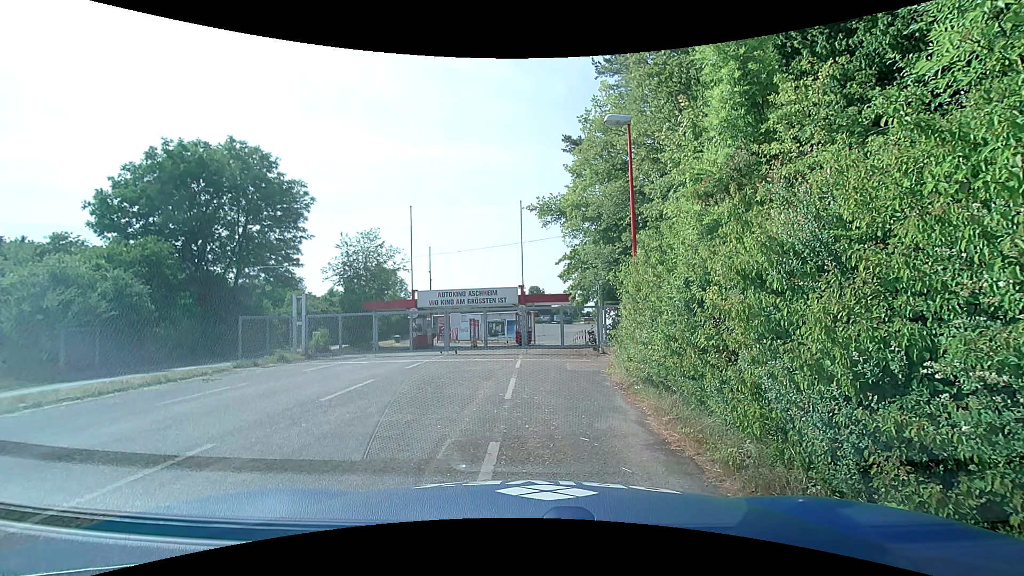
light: Day
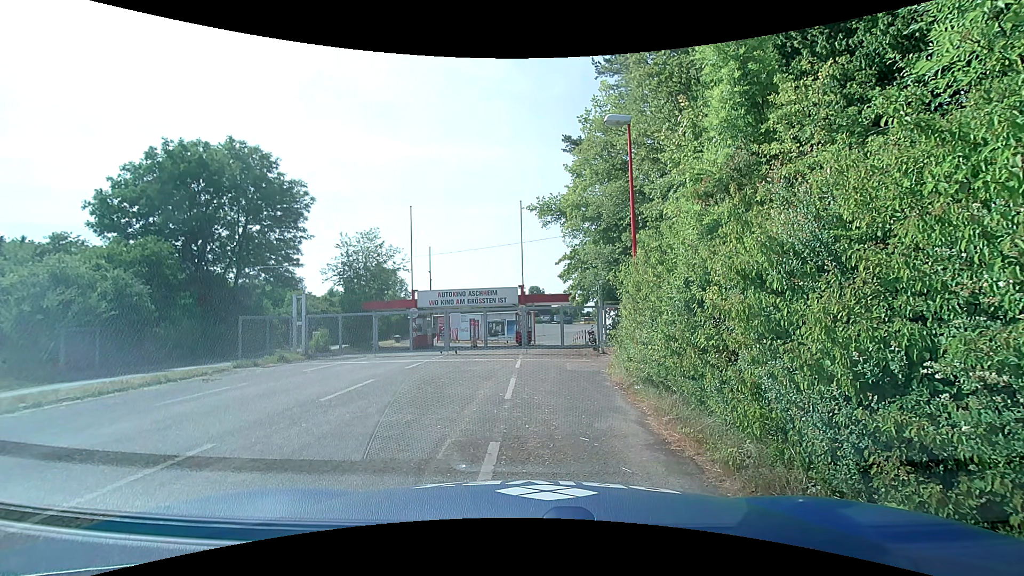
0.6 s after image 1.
(0.0, 0.0) m; 0°
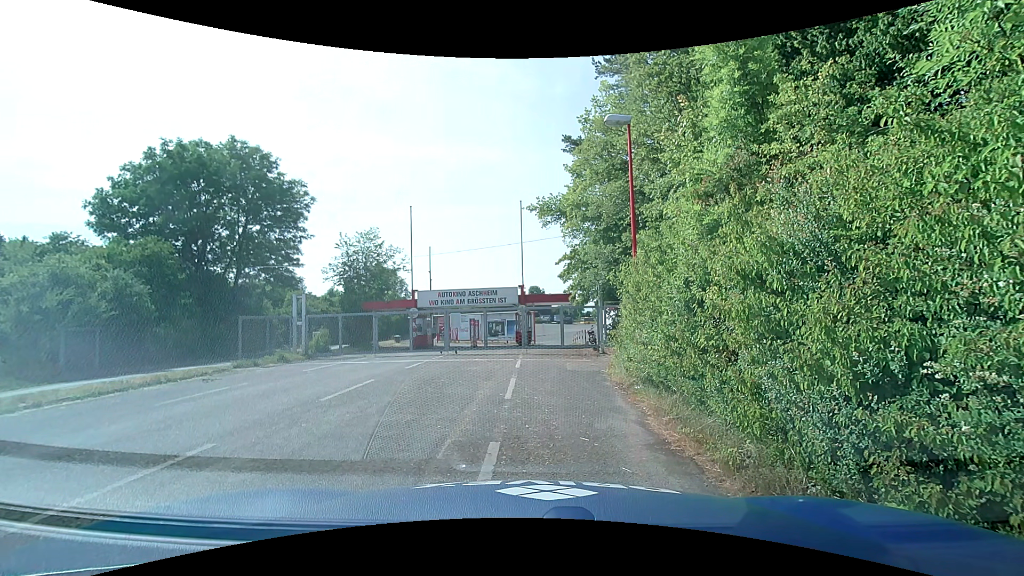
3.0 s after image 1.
(0.0, 0.0) m; 0°
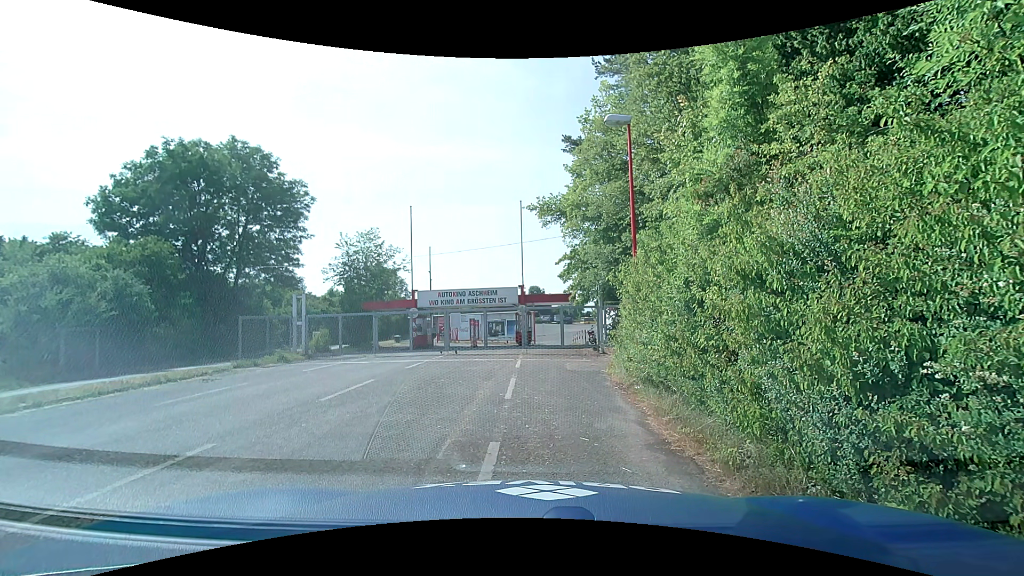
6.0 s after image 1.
(0.0, 0.0) m; 0°
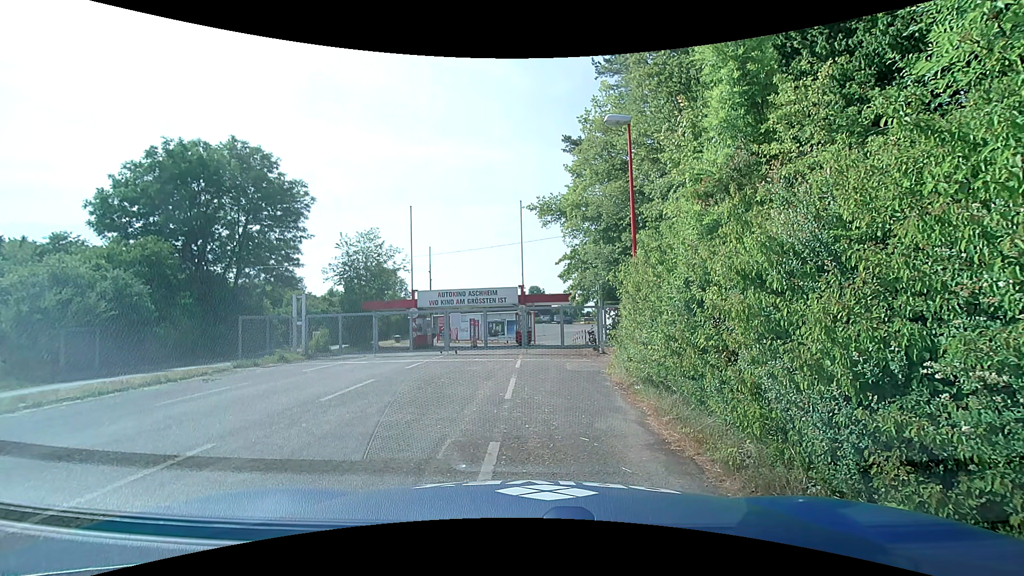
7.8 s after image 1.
(0.0, 0.0) m; 0°
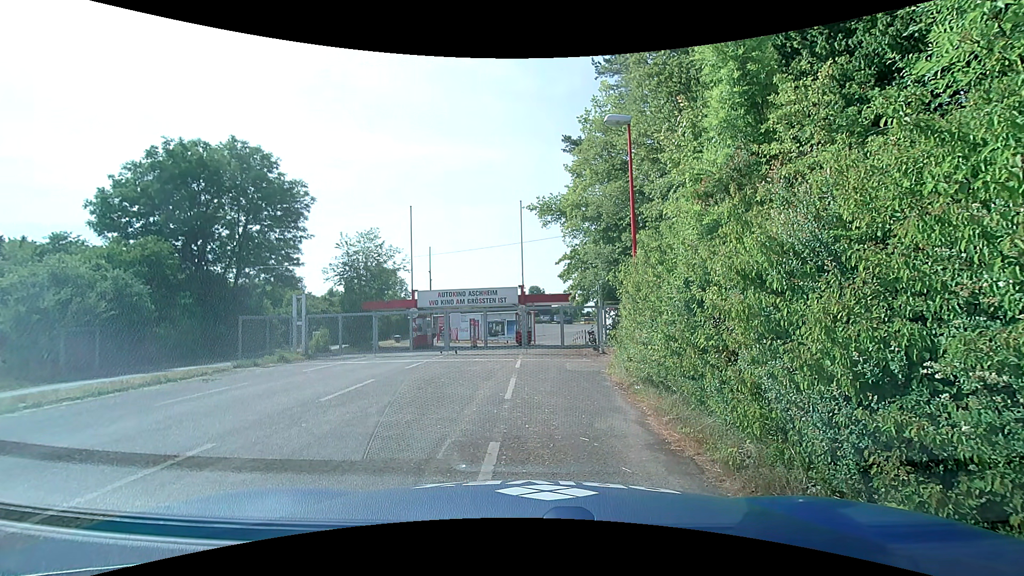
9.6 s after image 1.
(0.0, 0.0) m; 0°
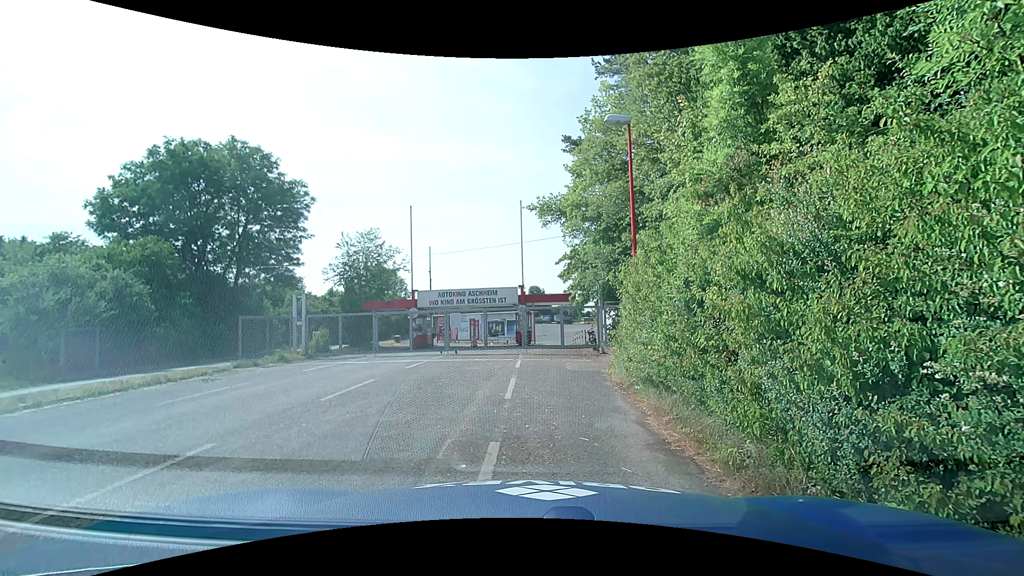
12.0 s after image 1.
(0.0, 0.0) m; 0°
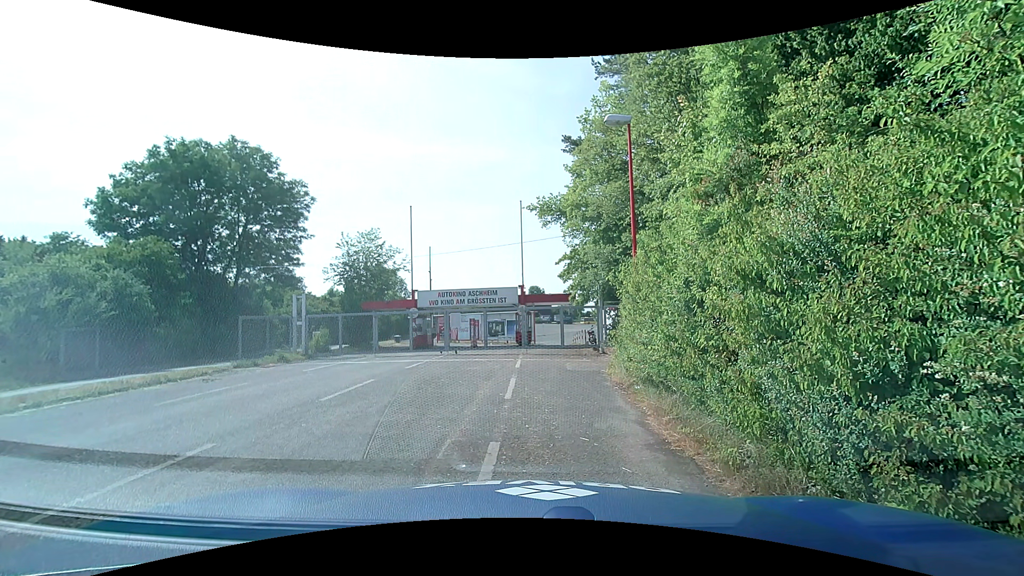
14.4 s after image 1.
(0.0, 0.0) m; 0°
